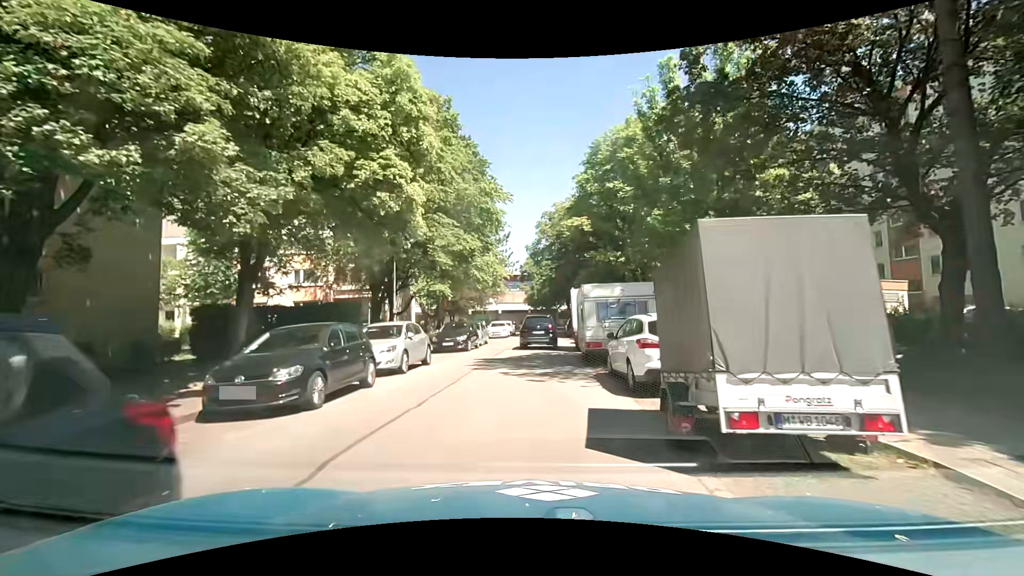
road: residential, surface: asphalt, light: Day
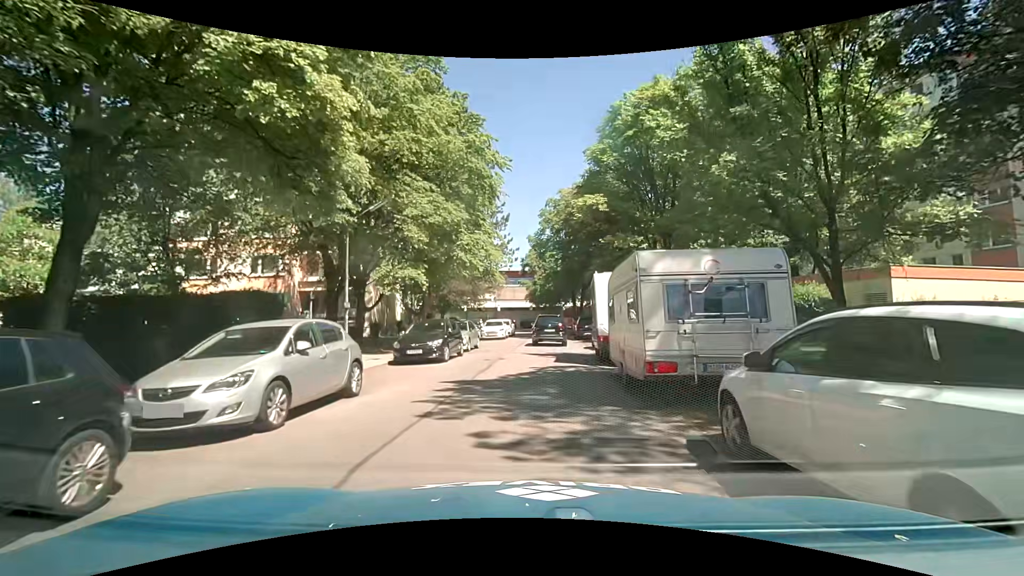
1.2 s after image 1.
(-0.1, +7.2) m; +1°
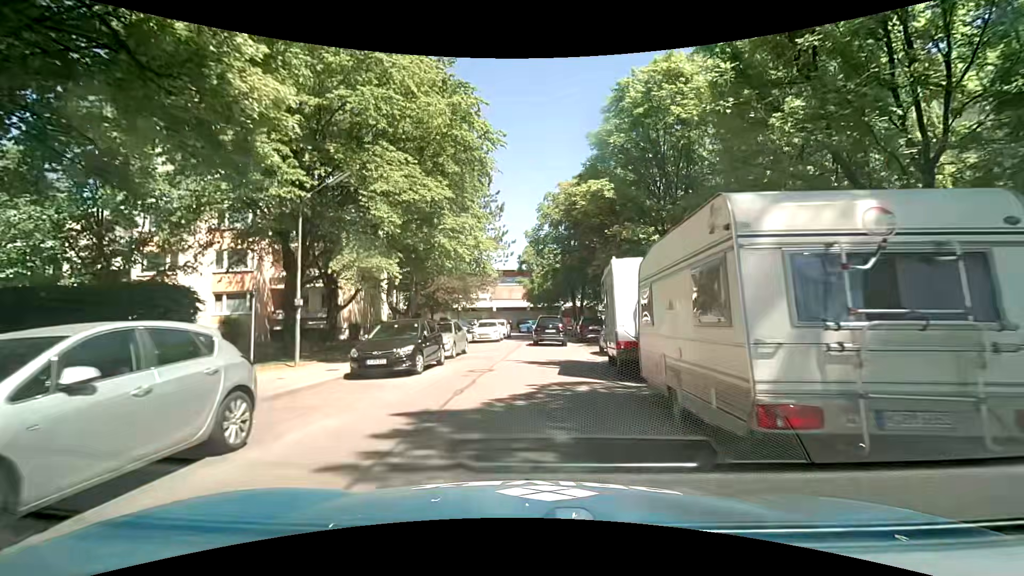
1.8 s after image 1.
(-0.1, +3.7) m; -1°
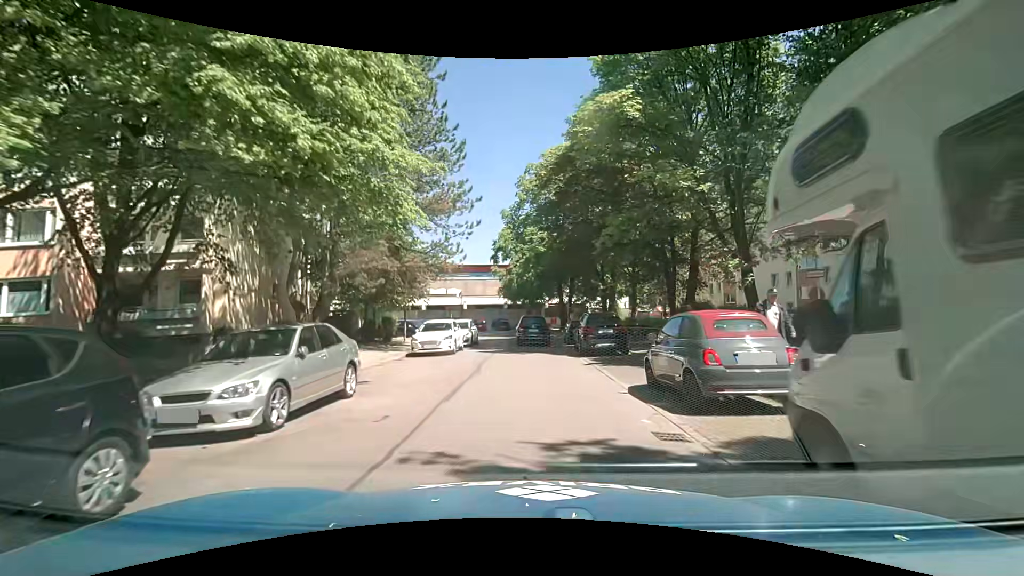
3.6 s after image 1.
(+0.2, +12.0) m; +4°
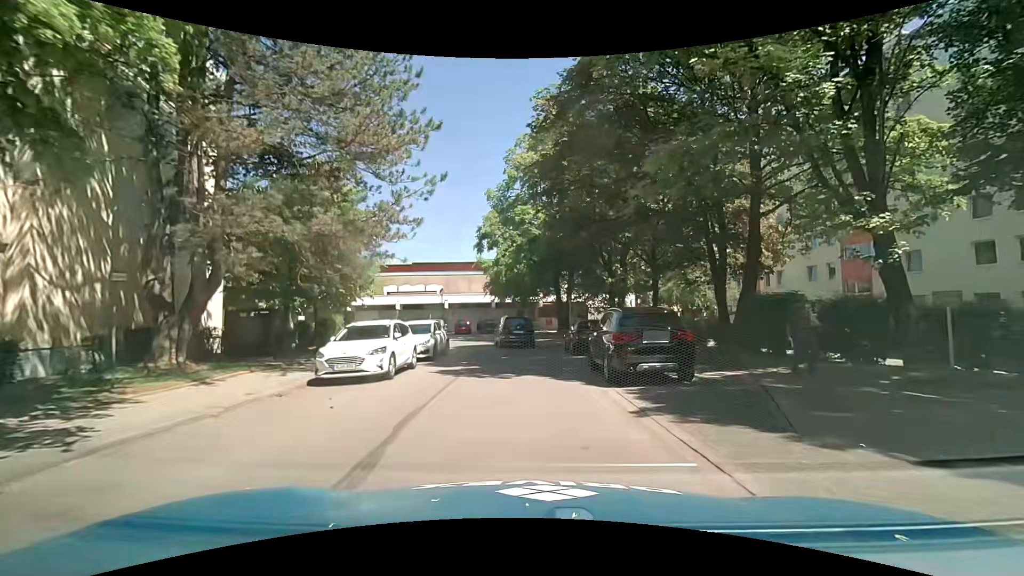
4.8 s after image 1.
(-0.2, +8.5) m; -2°
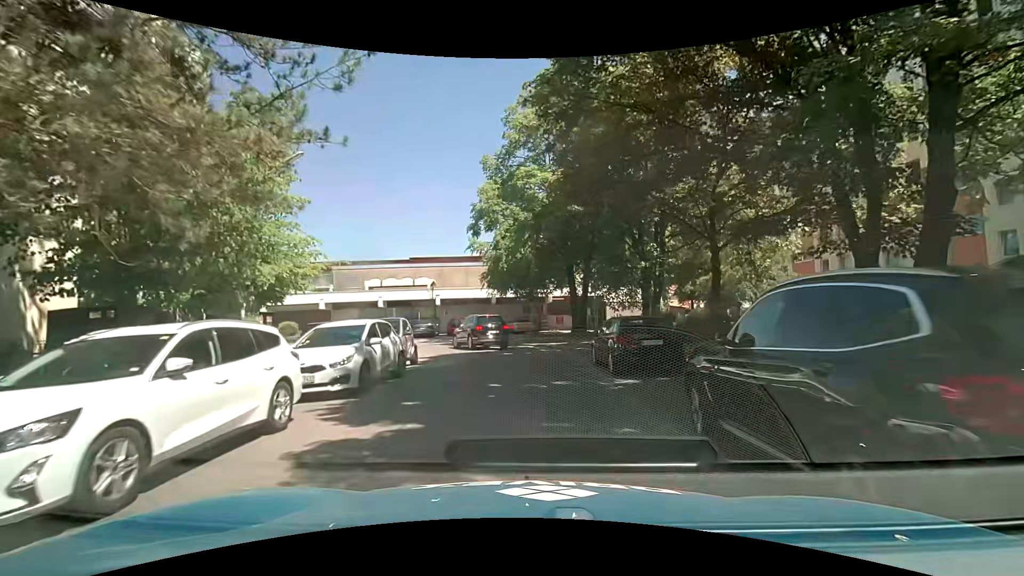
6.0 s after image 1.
(0.0, +8.4) m; 0°
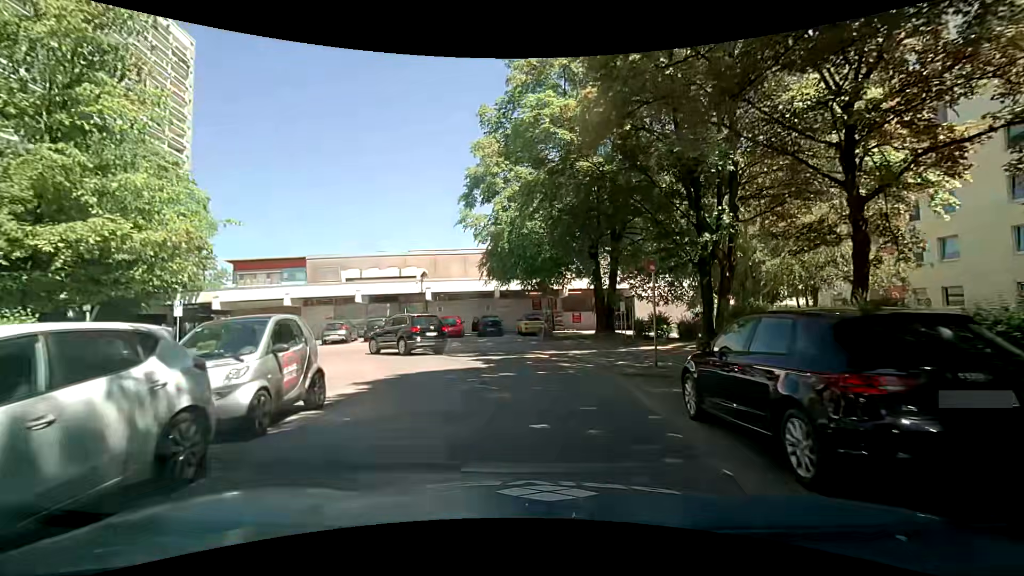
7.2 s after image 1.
(-0.2, +8.1) m; -1°
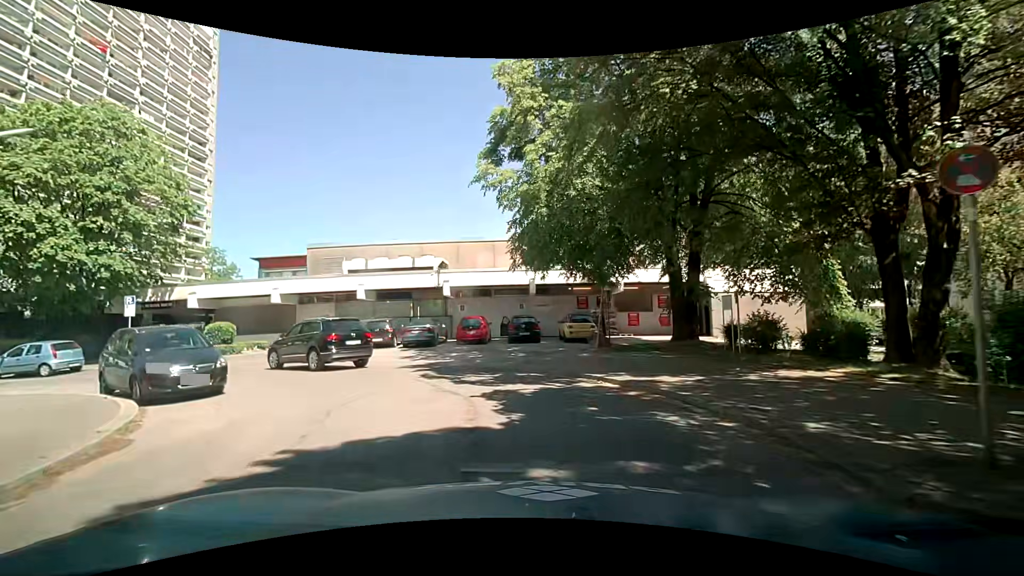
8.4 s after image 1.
(-0.4, +7.6) m; -5°
